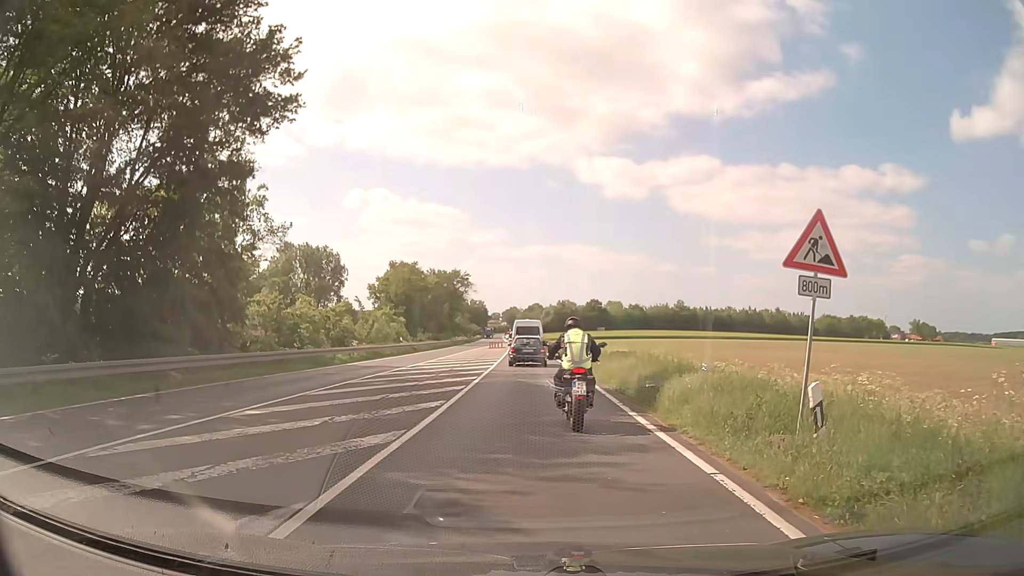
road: primary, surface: asphalt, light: Day
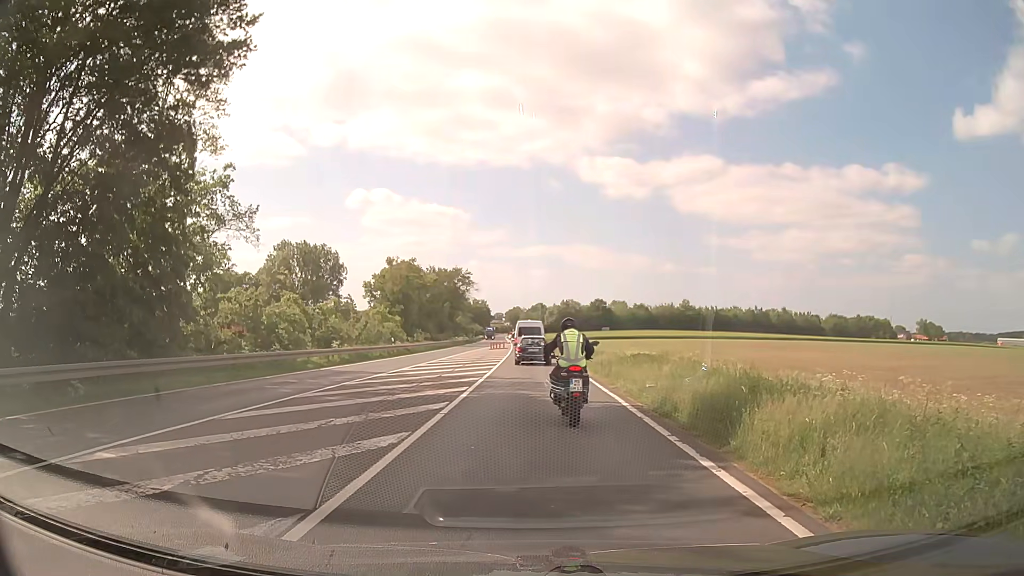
(-0.1, +4.8) m; -1°
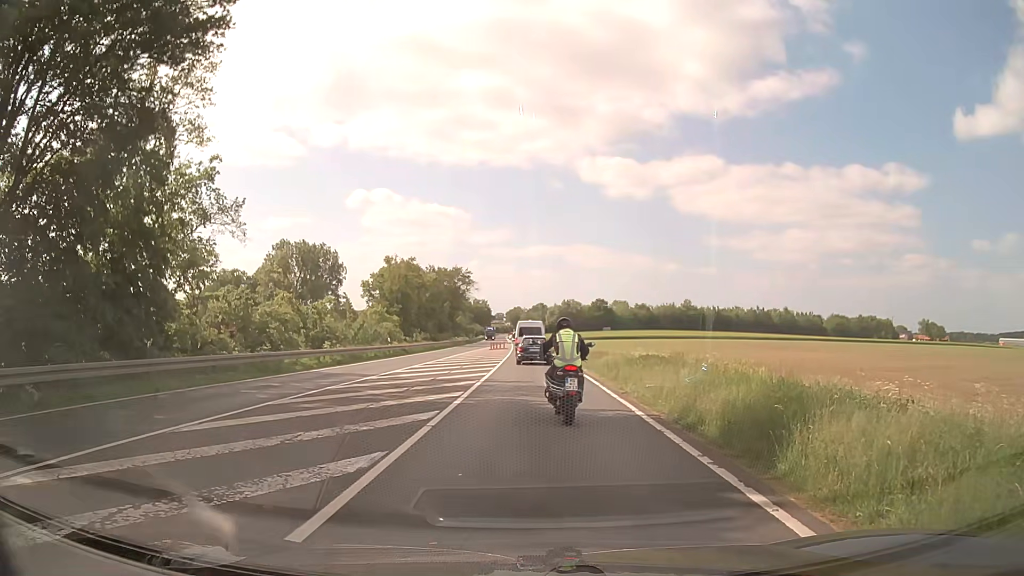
(0.0, +1.7) m; 0°
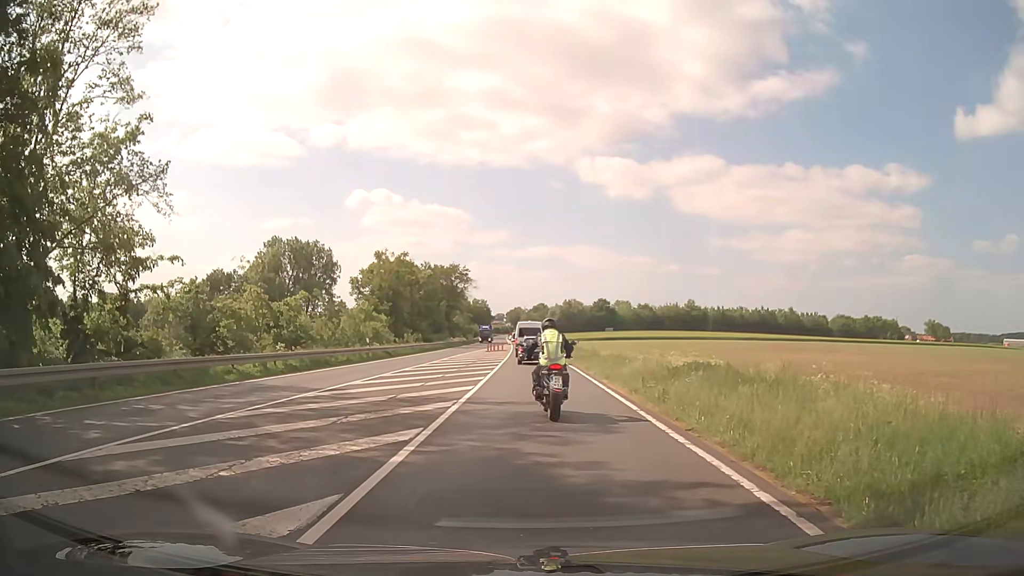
(0.0, +6.7) m; -1°
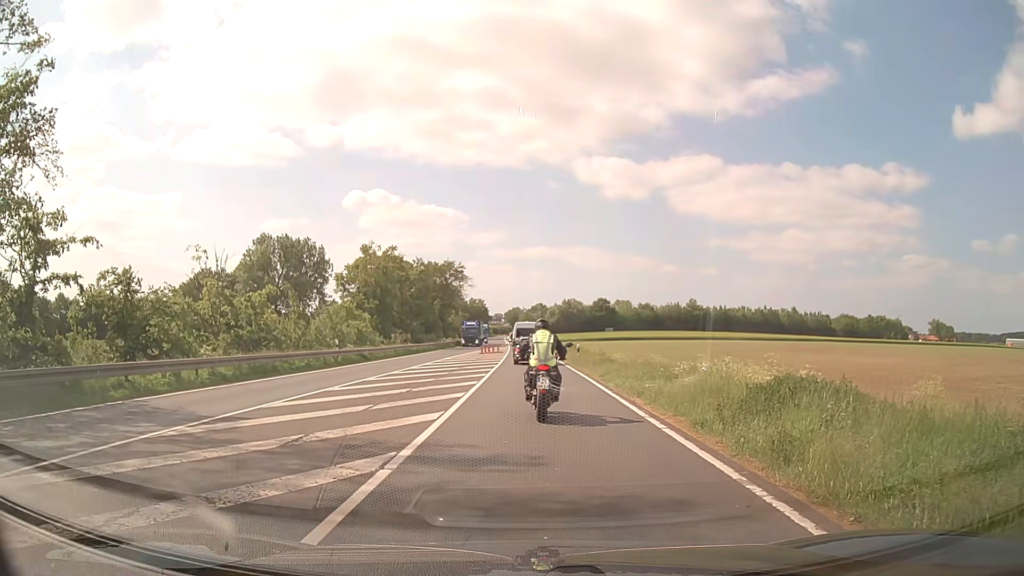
(+0.2, +6.5) m; +1°
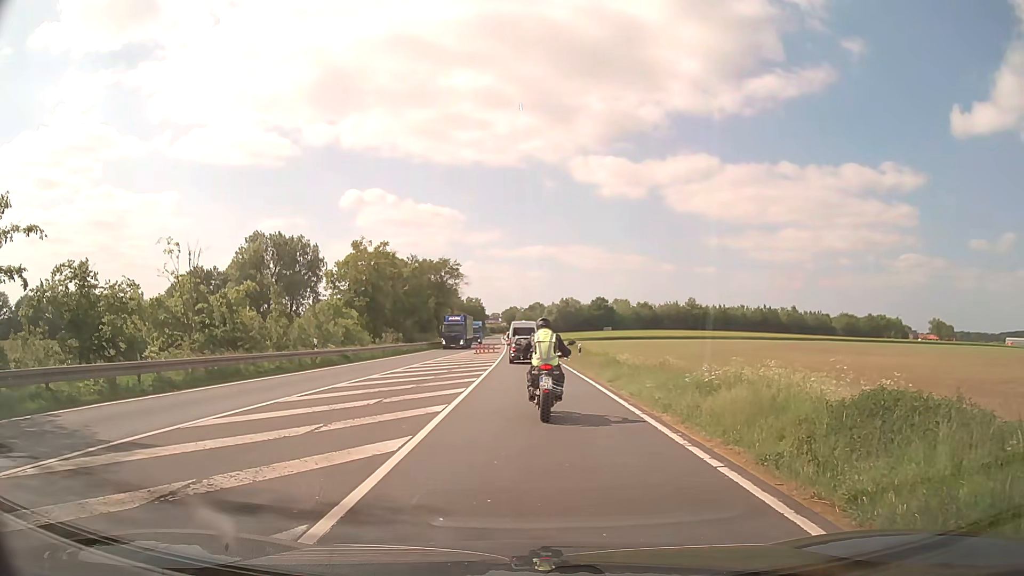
(+0.1, +3.2) m; 0°
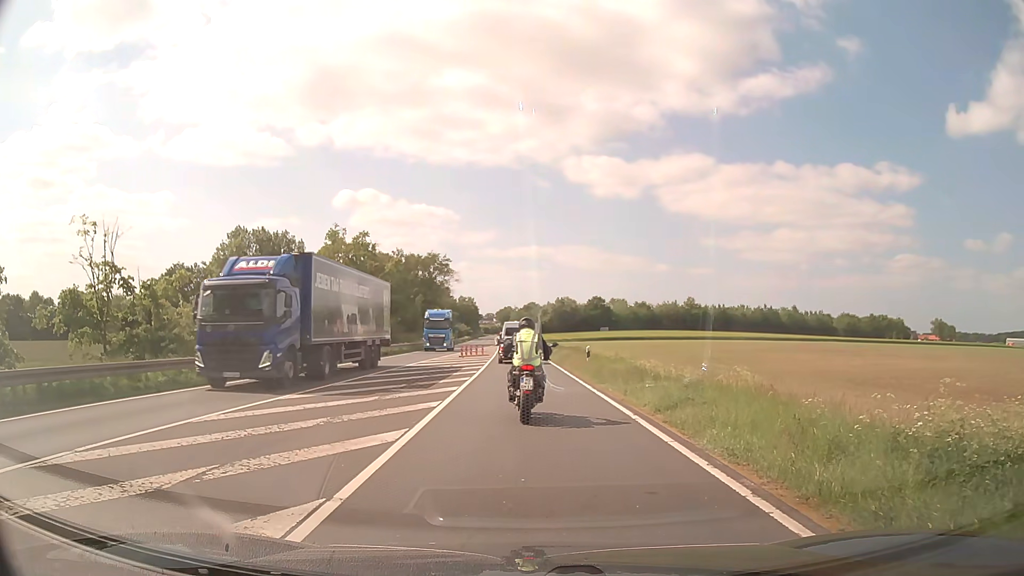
(+0.1, +8.1) m; +2°
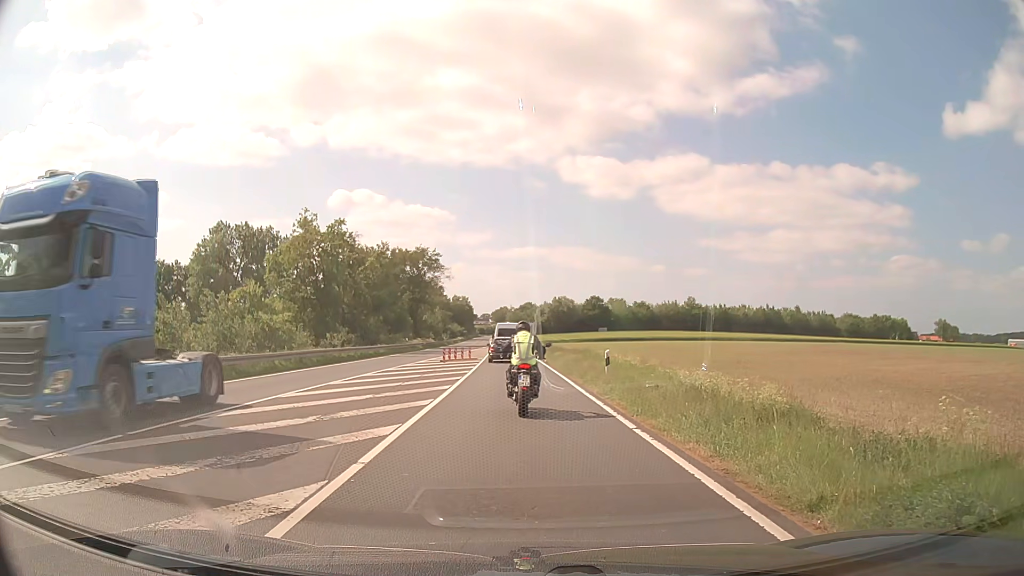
(-0.1, +8.1) m; -2°
(0, +10) (0, +20) (0, +30) (0, +40) (0, +50) (0, +60) (0, +70) (0, +80) (-1, +90) (-1, +100) m
